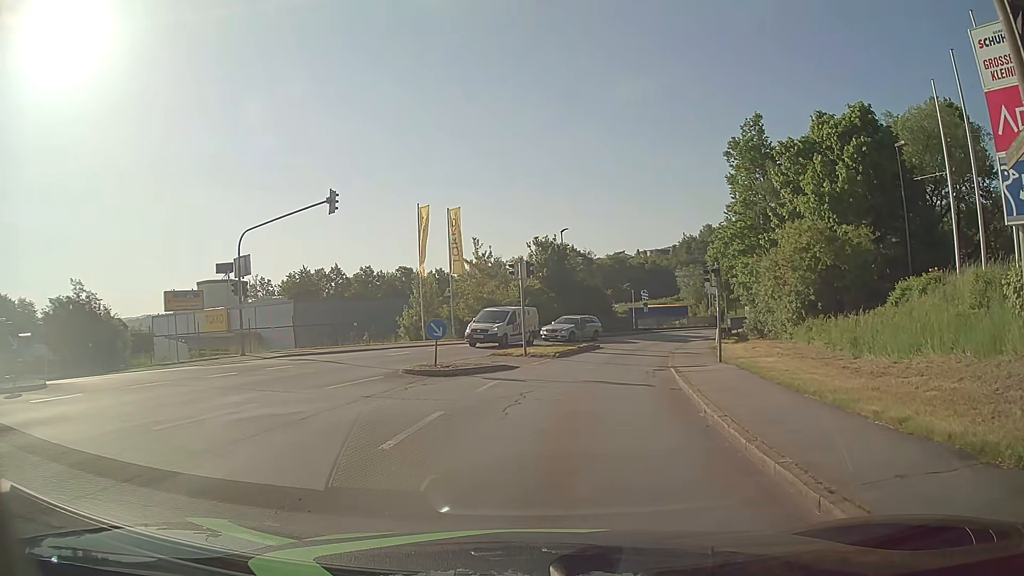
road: tertiary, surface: asphalt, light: Day
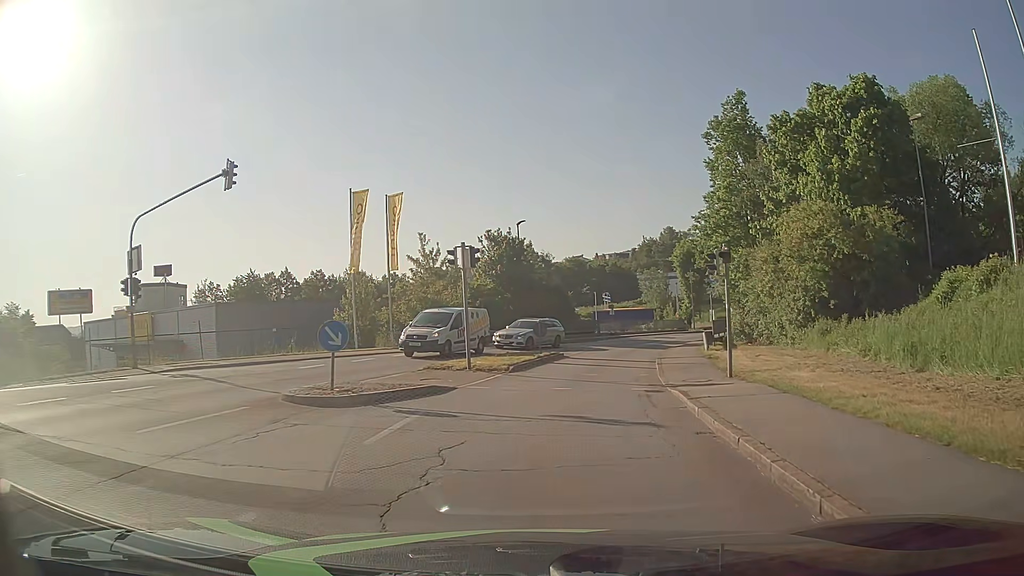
(+0.3, +6.1) m; +4°
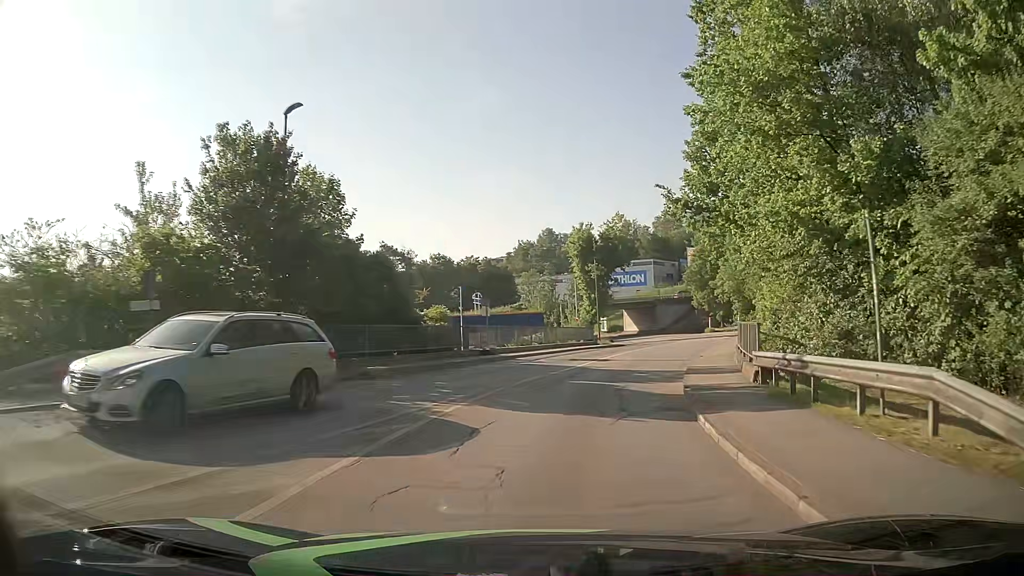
(+2.8, +25.3) m; +11°
